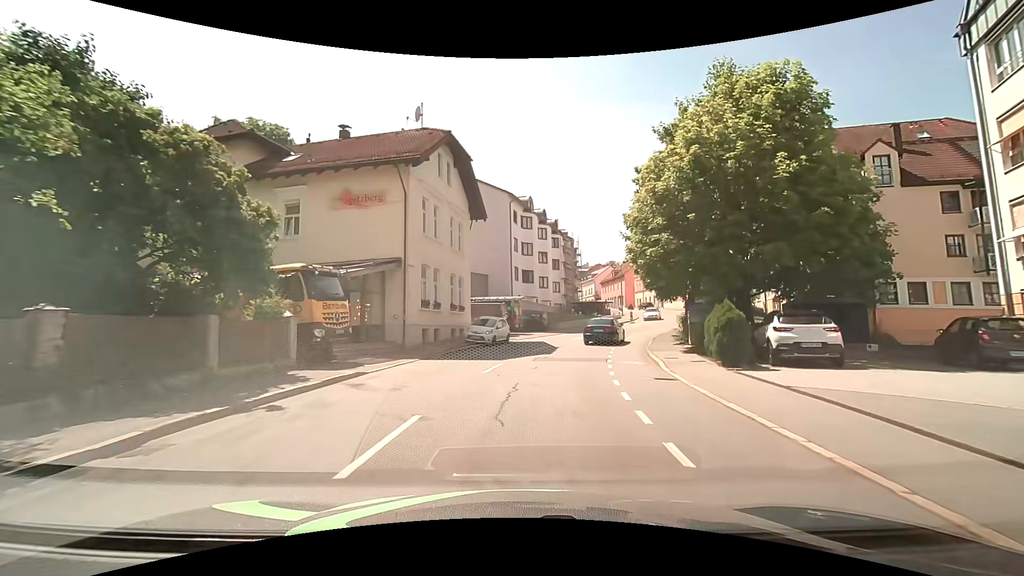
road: tertiary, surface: asphalt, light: Day
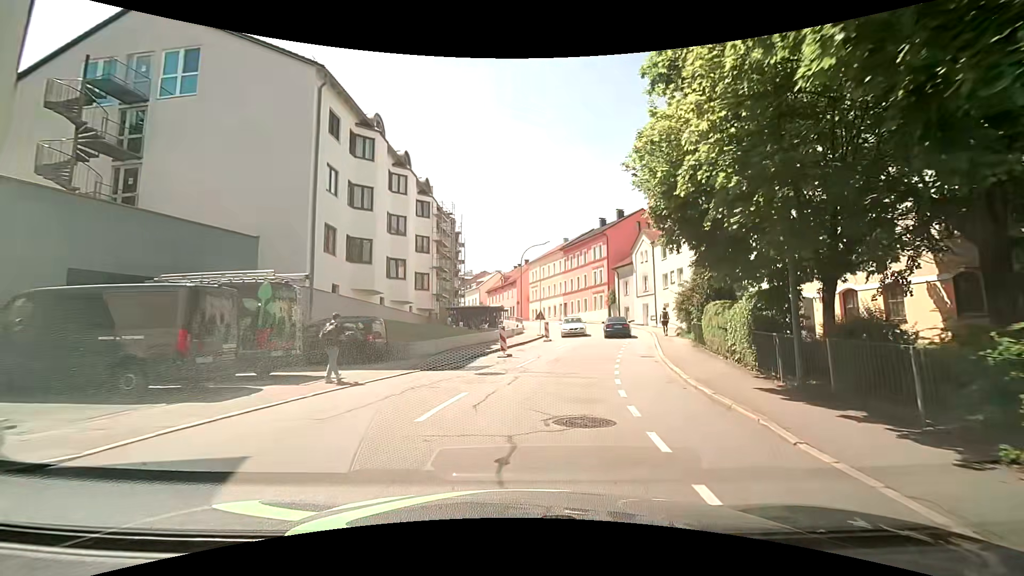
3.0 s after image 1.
(+2.5, +23.6) m; +12°
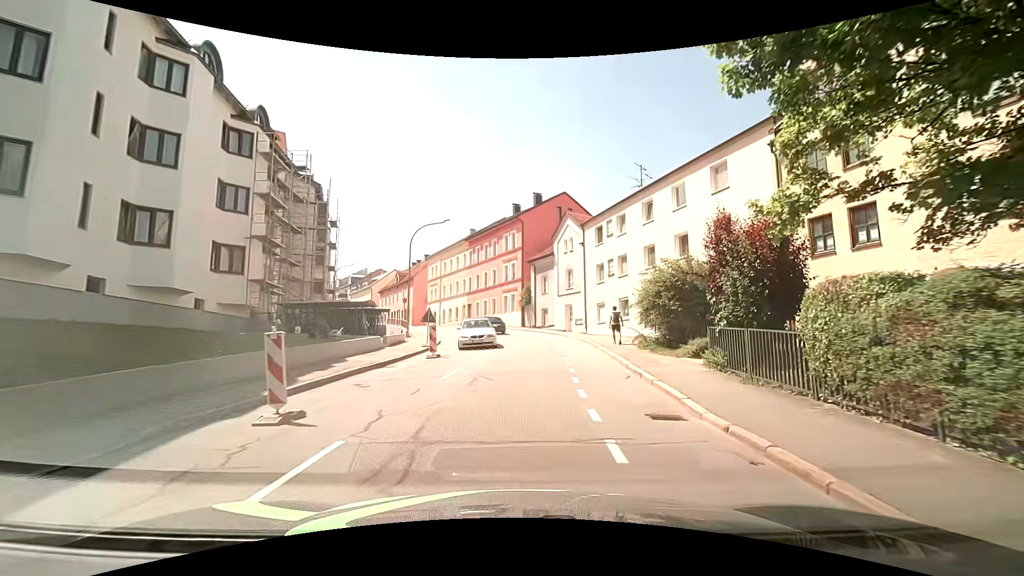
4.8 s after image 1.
(+1.2, +12.7) m; +11°
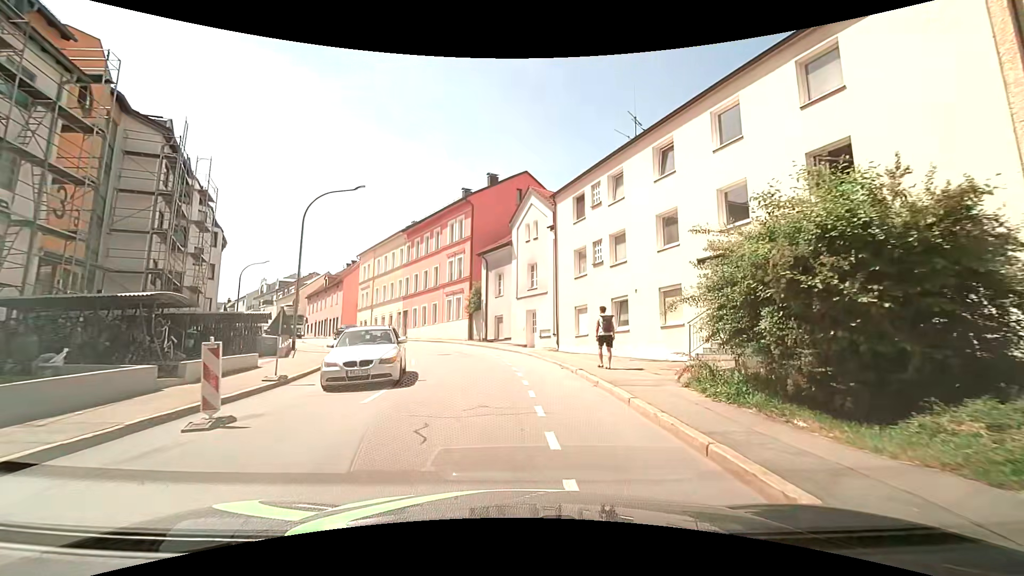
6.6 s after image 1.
(+0.8, +11.4) m; +6°
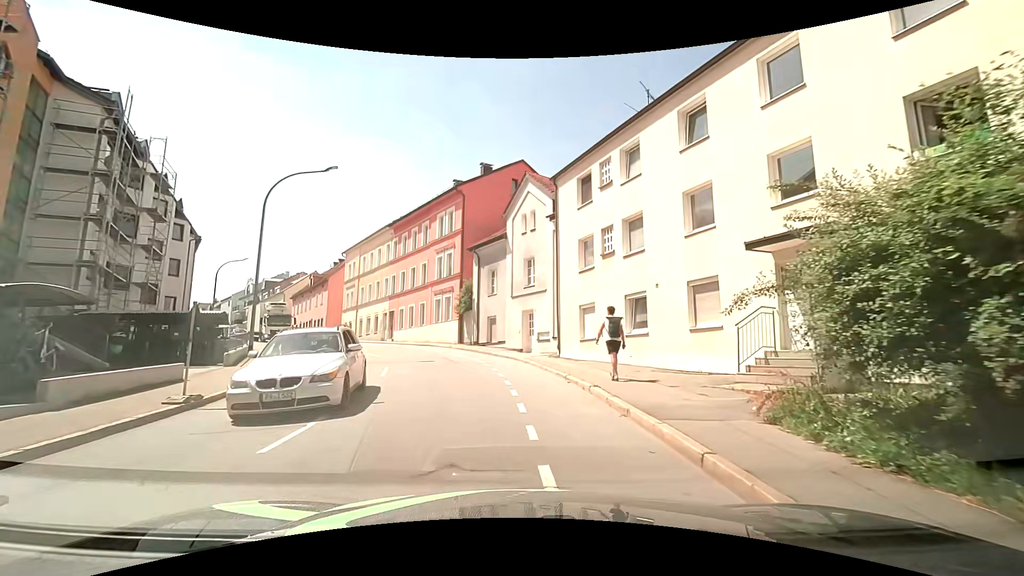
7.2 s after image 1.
(0.0, +3.5) m; +2°
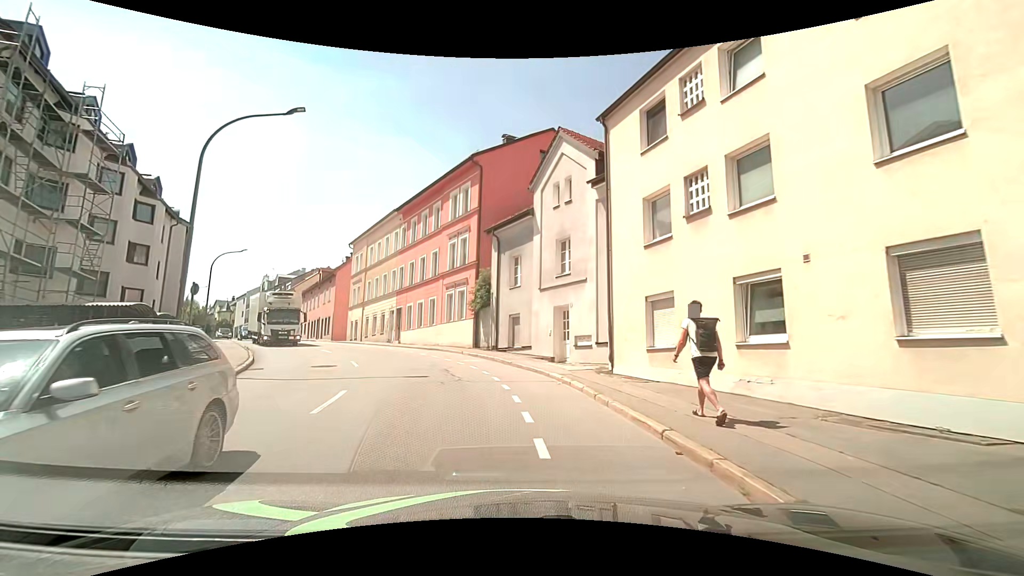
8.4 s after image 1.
(-0.3, +6.7) m; -4°
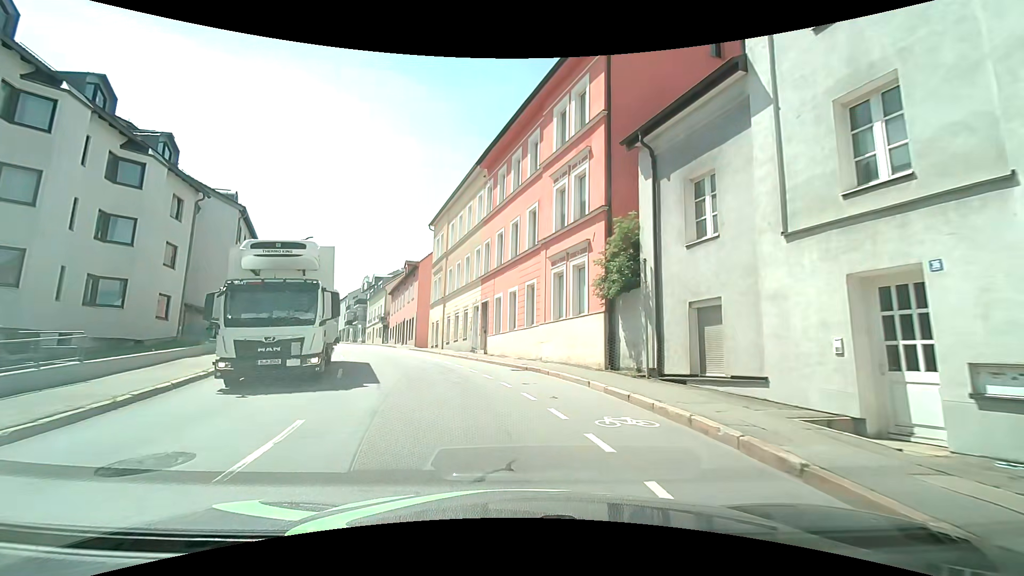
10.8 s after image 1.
(-1.3, +13.4) m; -12°
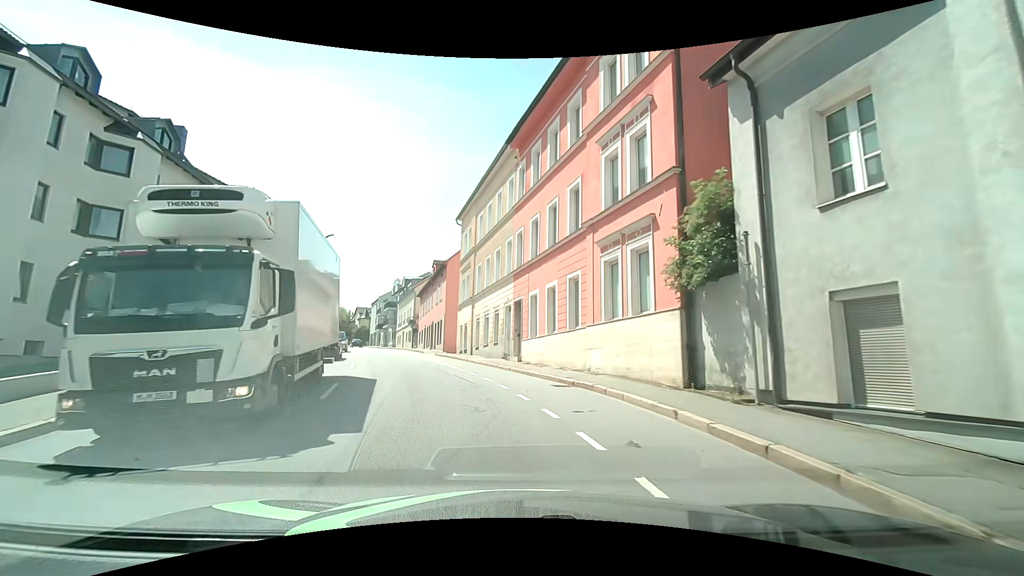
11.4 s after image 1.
(-0.1, +3.8) m; -3°
(-1, +10) (-3, +20) (-6, +29) (-10, +39) (-13, +48) (-16, +58) (-19, +67) (-23, +76) (-27, +85) (-31, +94) m
